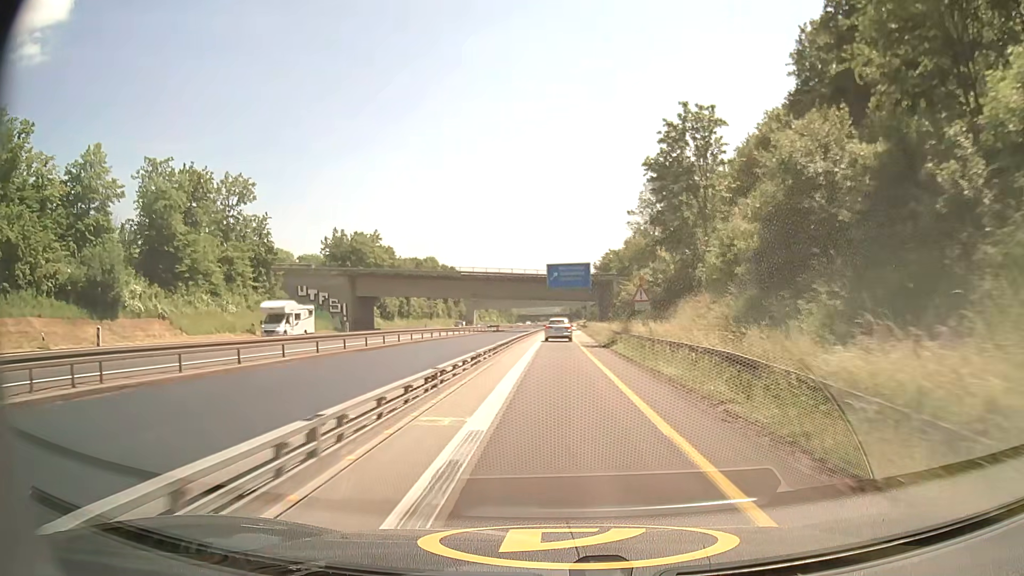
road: motorway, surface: asphalt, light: Day
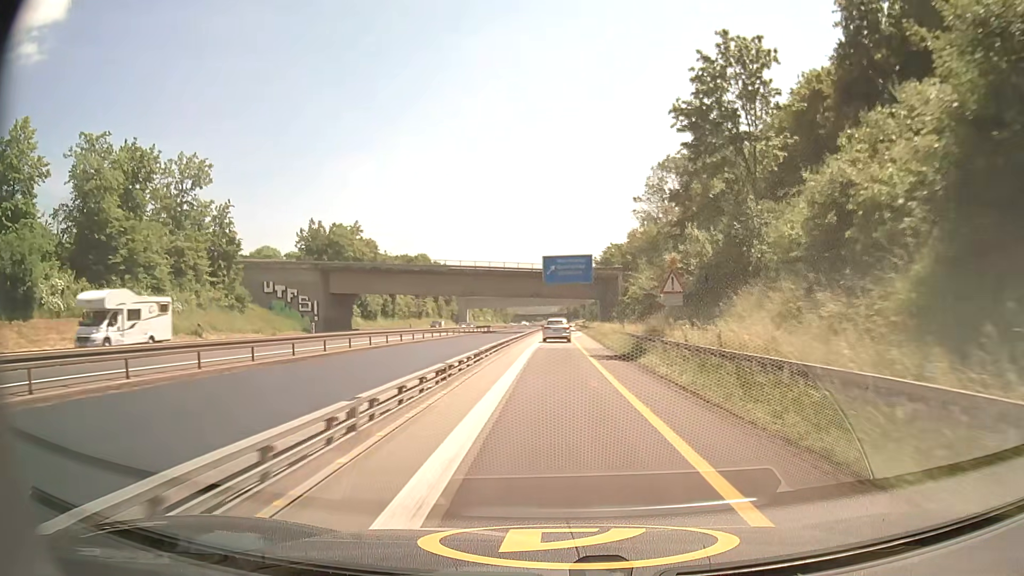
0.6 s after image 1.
(0.0, +10.7) m; 0°
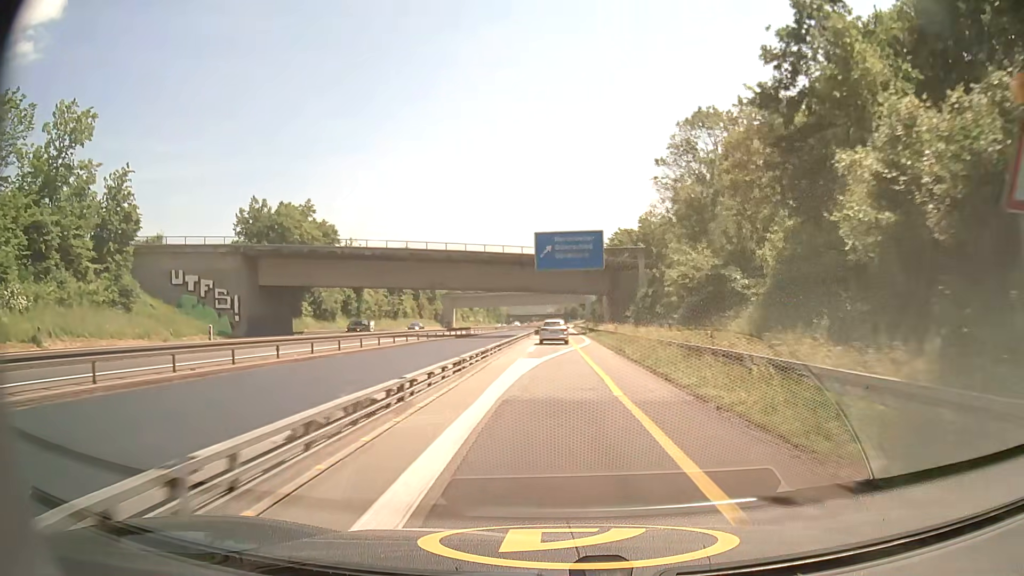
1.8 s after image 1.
(0.0, +21.3) m; 0°
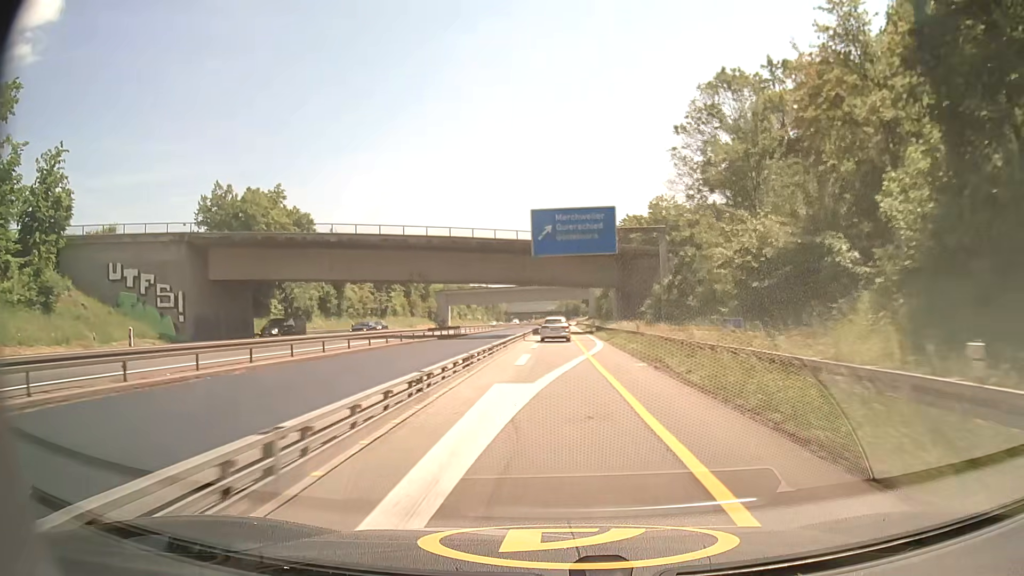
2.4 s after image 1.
(0.0, +10.7) m; 0°
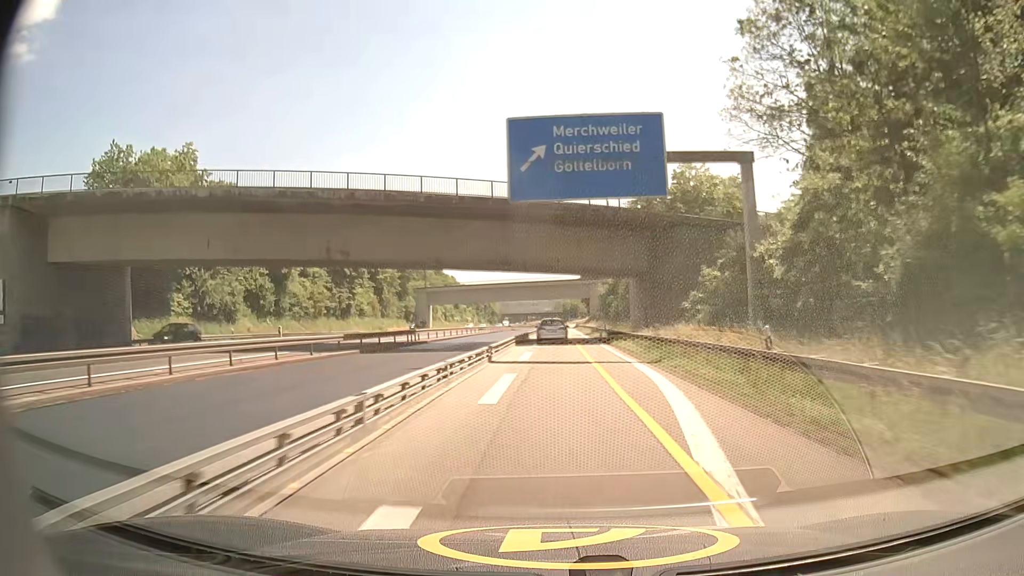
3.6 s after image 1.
(+0.1, +21.4) m; 0°
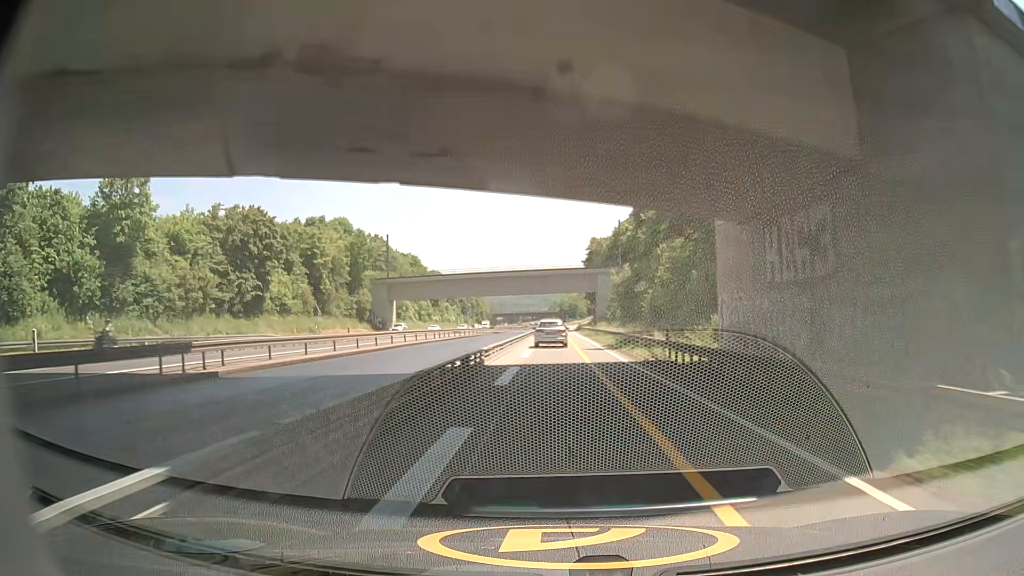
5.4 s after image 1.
(+0.1, +32.4) m; 0°
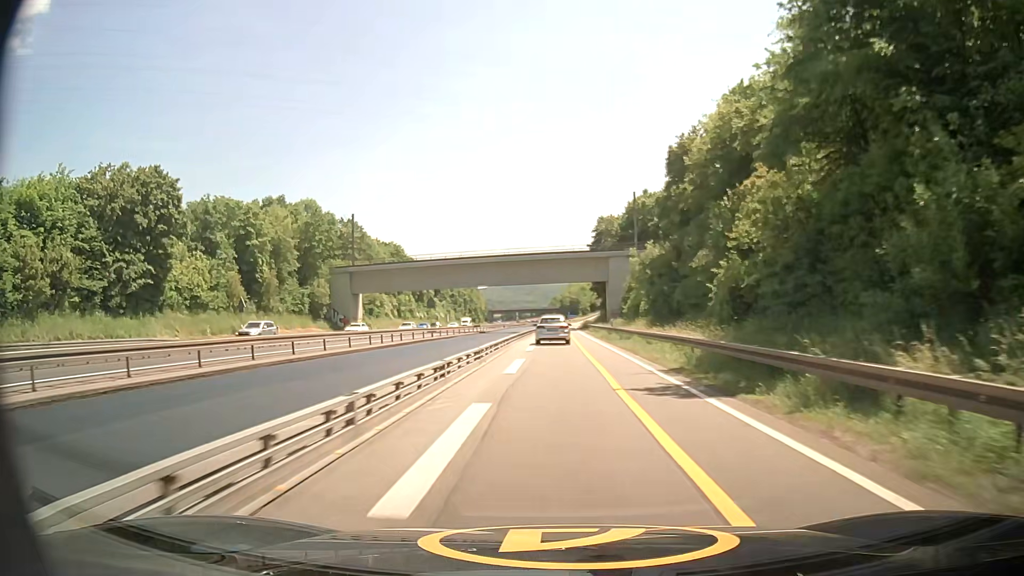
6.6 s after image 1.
(0.0, +21.7) m; -1°
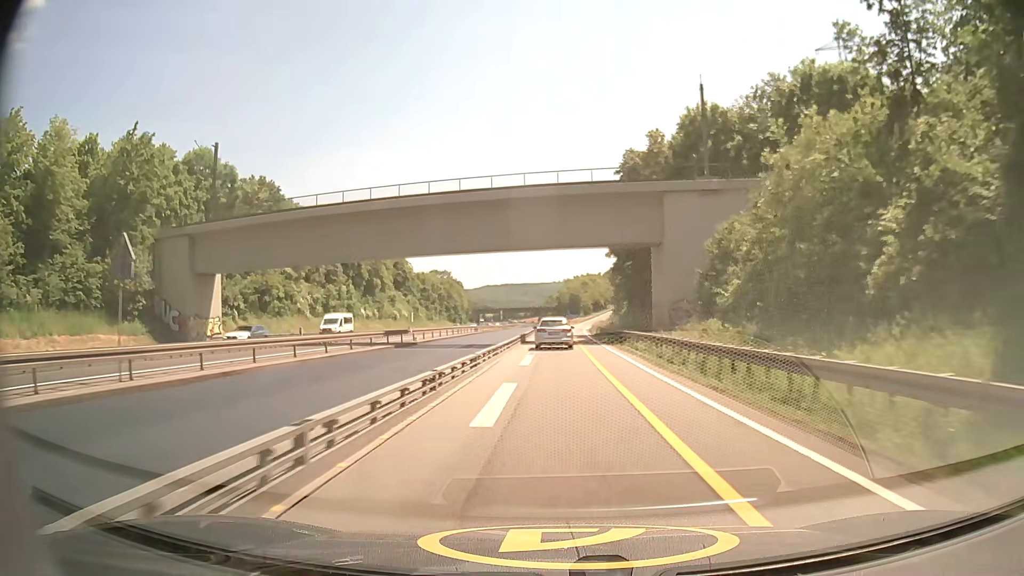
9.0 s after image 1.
(+0.5, +44.0) m; +1°
